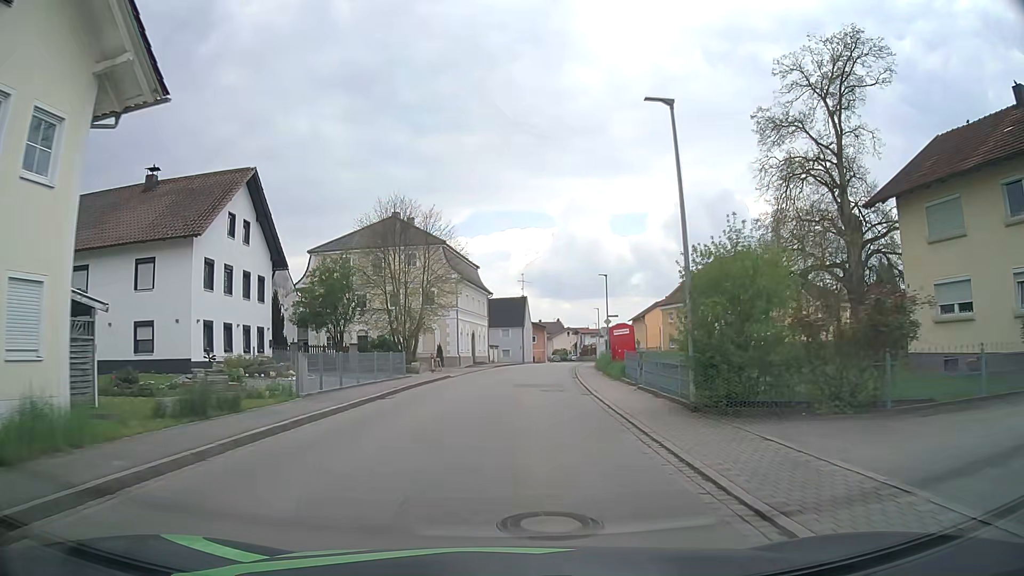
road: secondary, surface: asphalt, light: Day
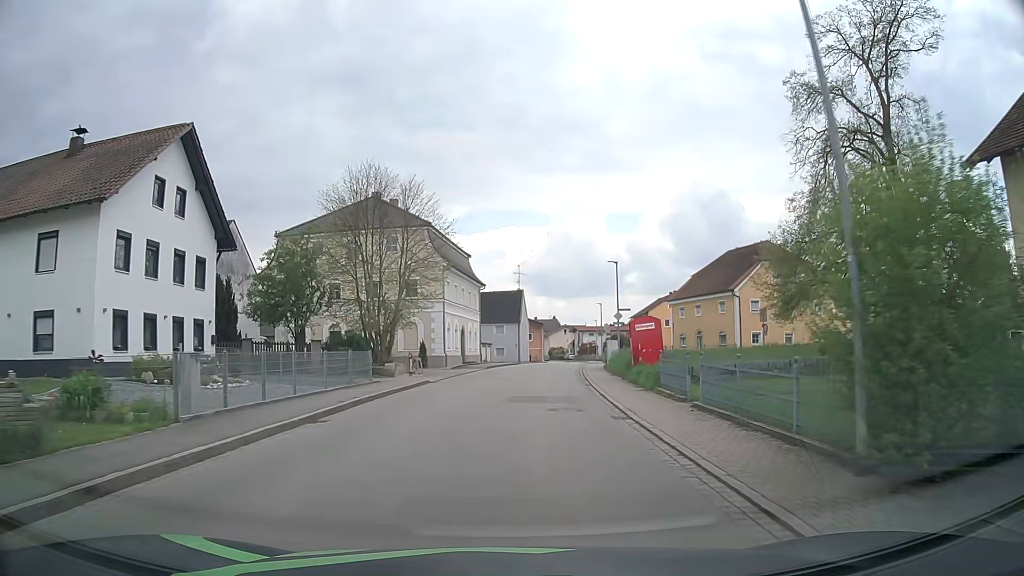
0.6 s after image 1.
(+0.1, +6.7) m; 0°
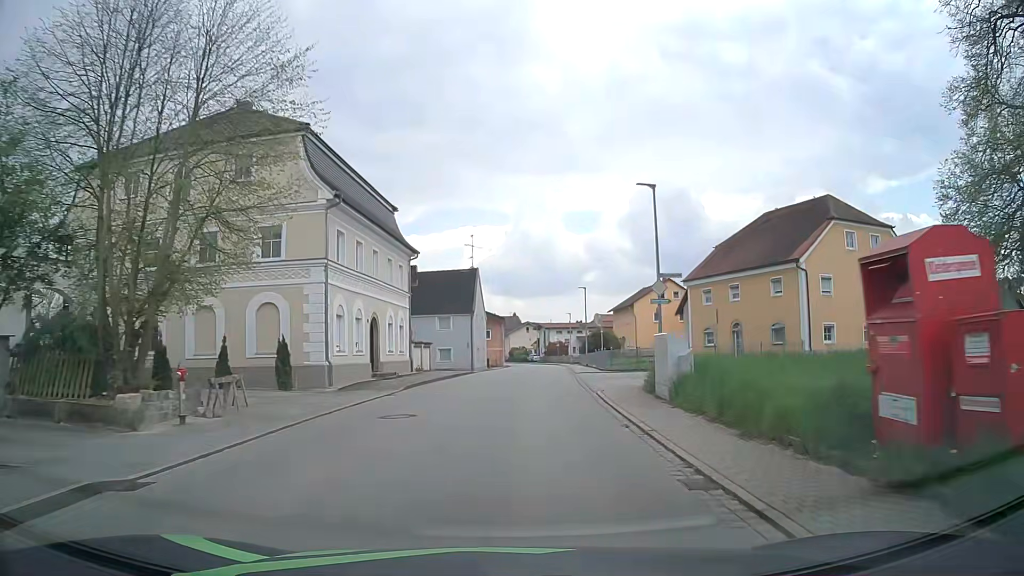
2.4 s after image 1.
(+0.7, +20.0) m; +4°
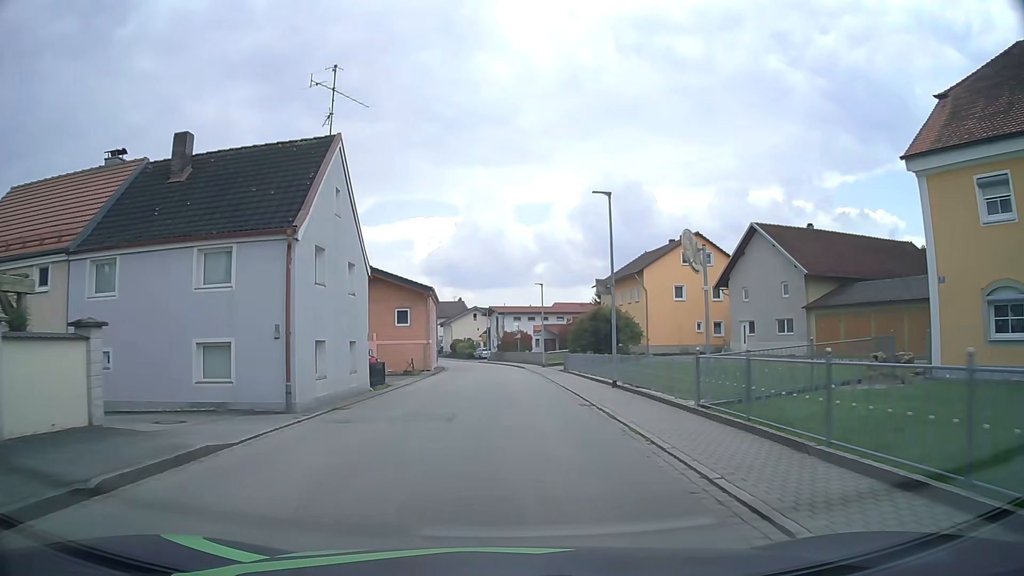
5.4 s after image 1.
(+1.1, +32.1) m; +4°
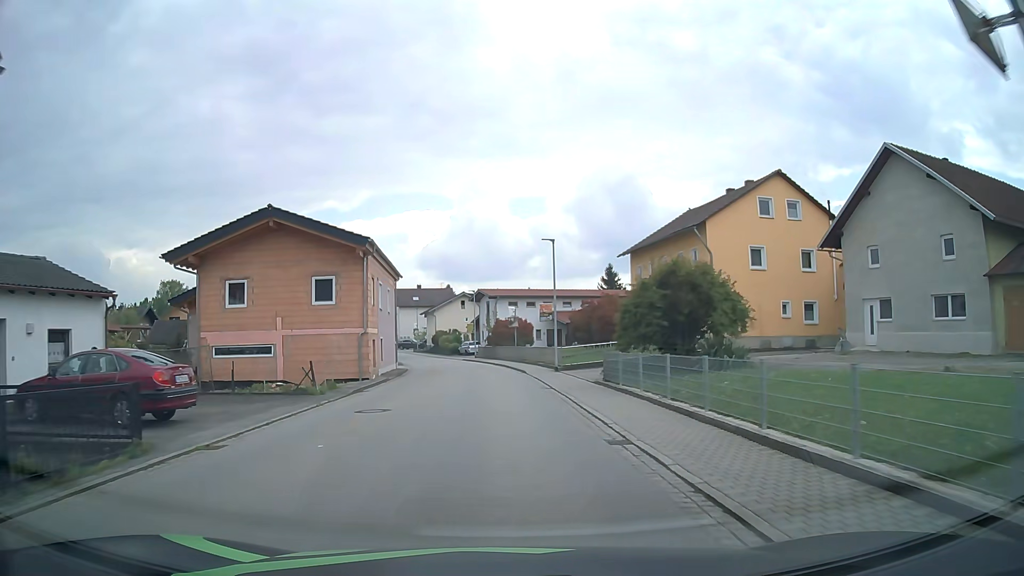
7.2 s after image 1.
(+0.1, +18.7) m; +1°
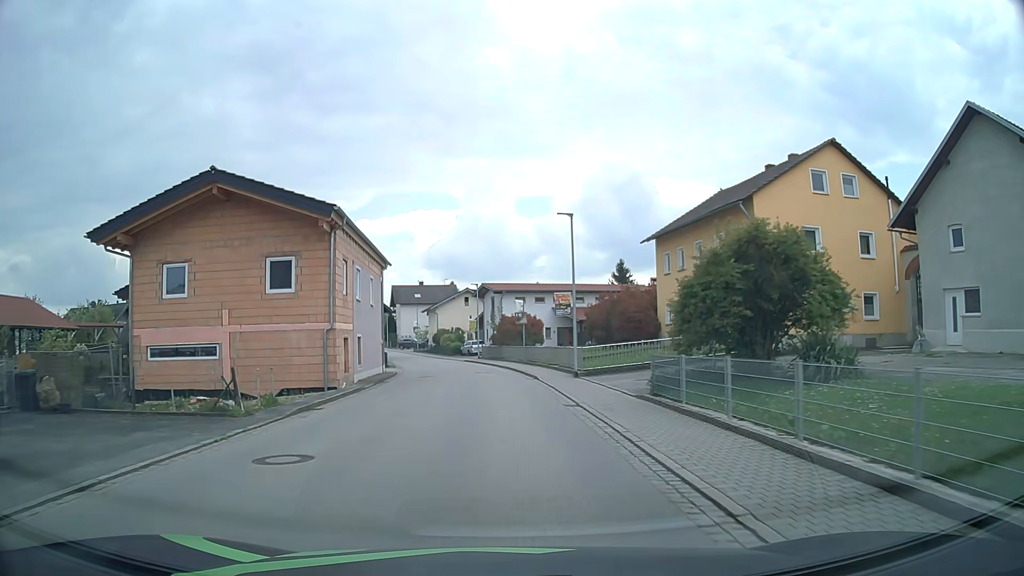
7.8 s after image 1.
(0.0, +6.2) m; -1°
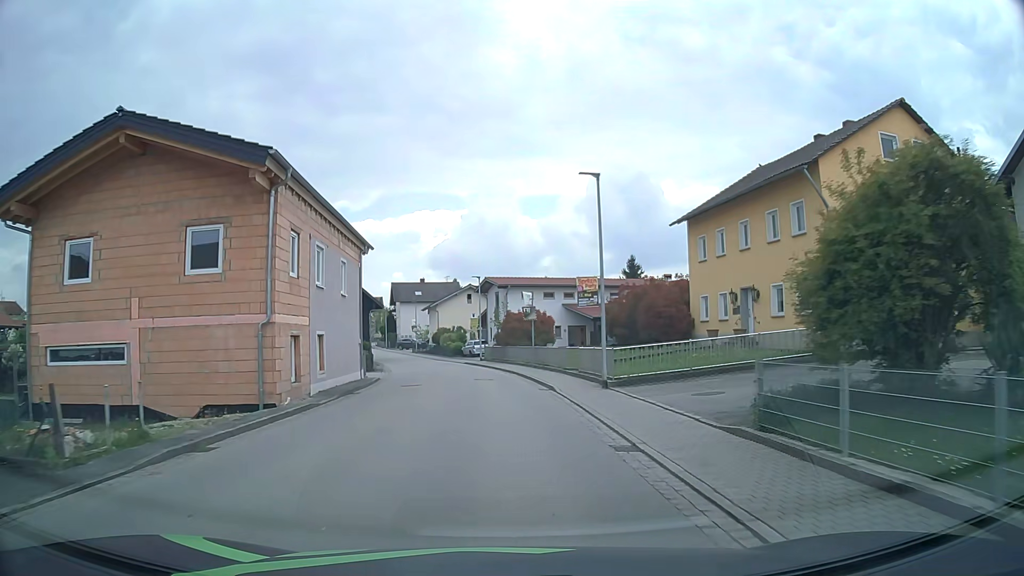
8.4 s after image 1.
(0.0, +6.2) m; 0°
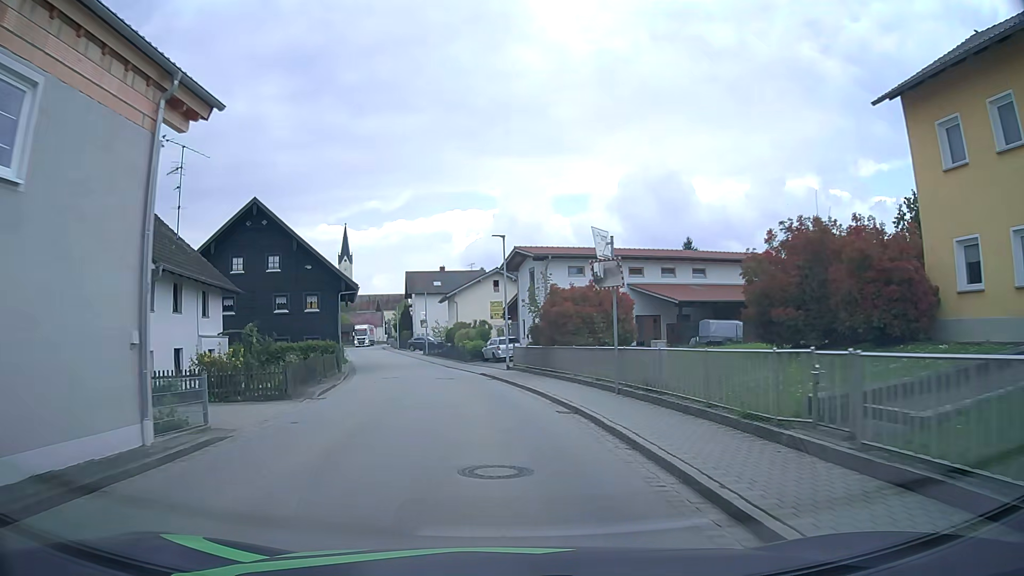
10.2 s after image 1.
(-0.3, +18.9) m; -3°
(0, +10) (-1, +20) (-2, +30) (-4, +40) (-7, +49) (-9, +59) (-12, +69) (-14, +78) (-17, +88) (-19, +98) m
